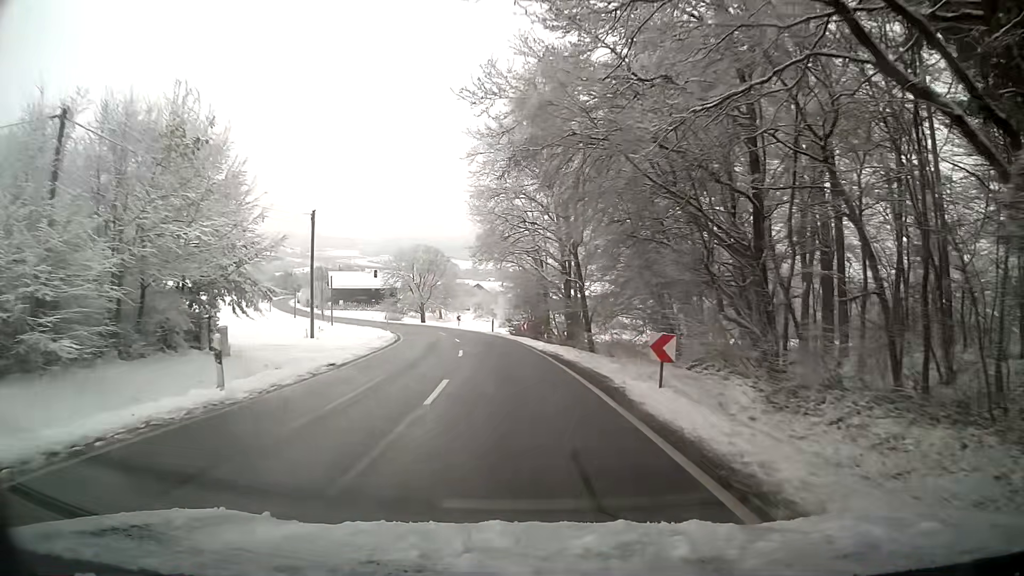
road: tertiary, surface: asphalt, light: Day
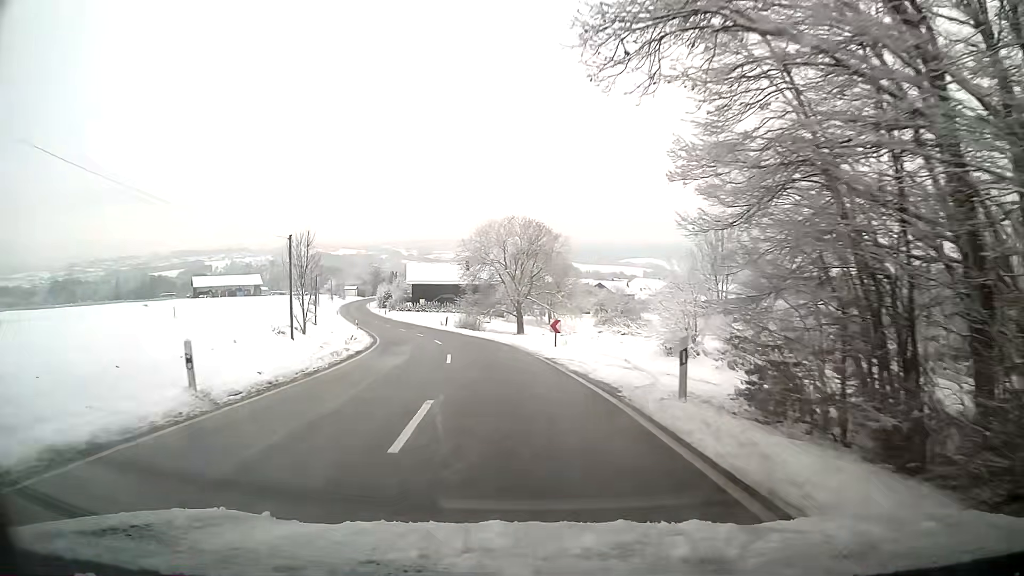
(-3.2, +39.5) m; -11°
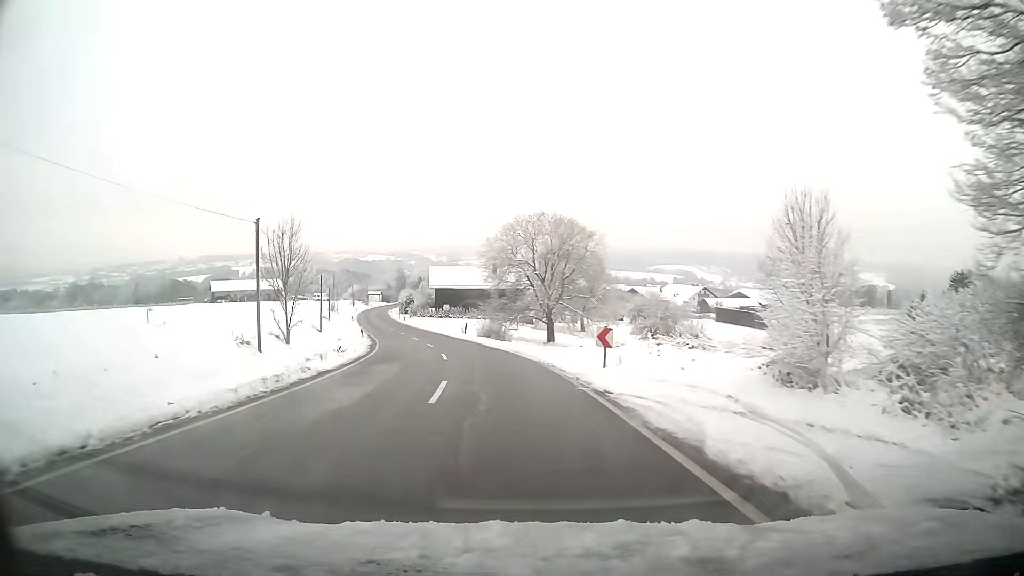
(-0.2, +8.0) m; -3°
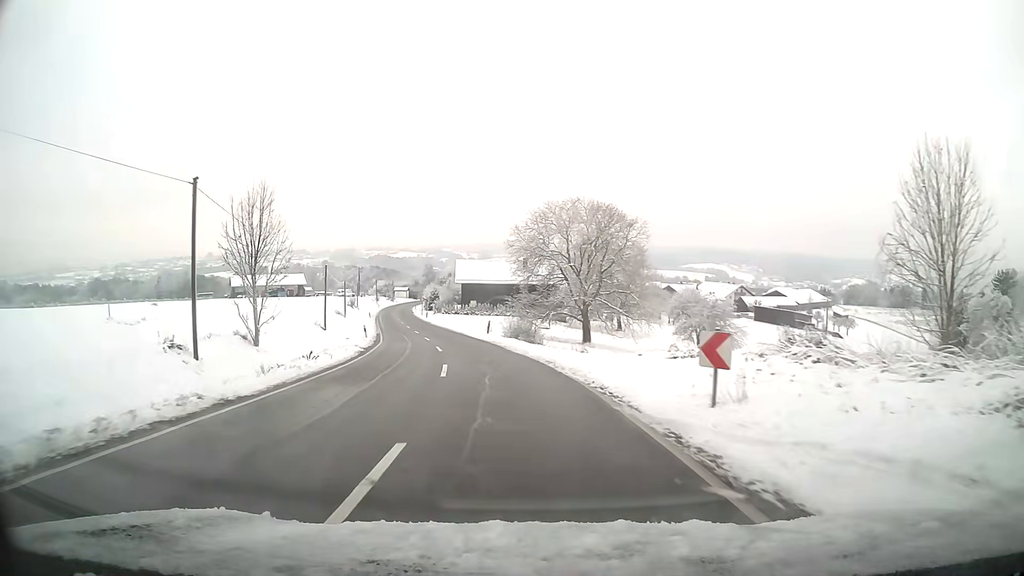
(-0.2, +8.1) m; -3°
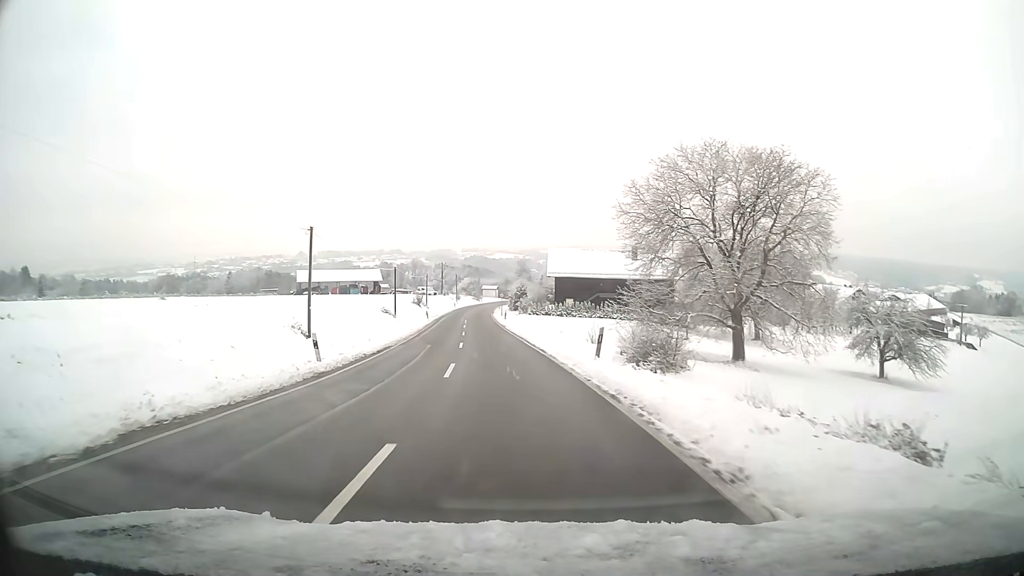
(-1.8, +24.5) m; -8°
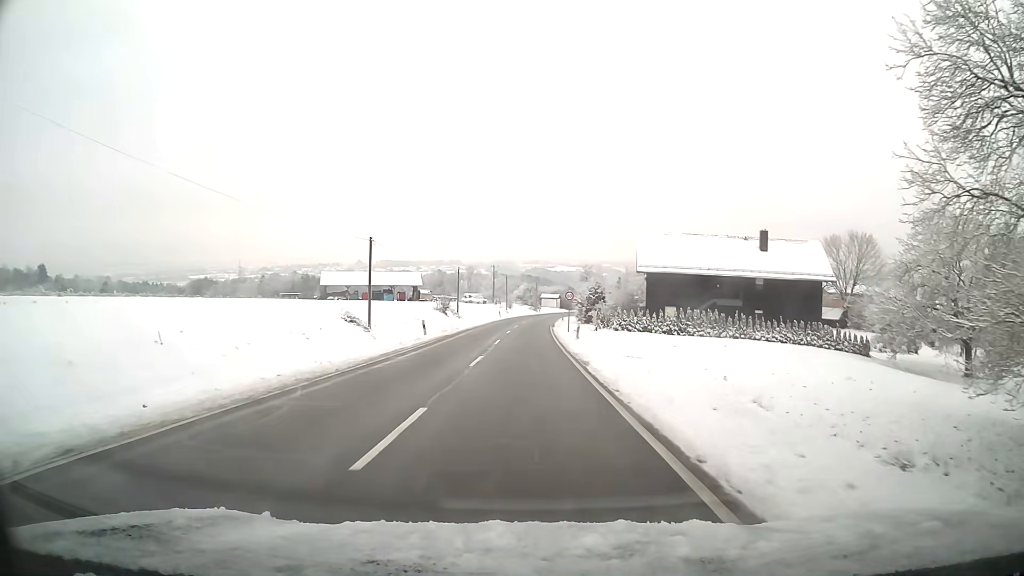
(-1.7, +33.2) m; -5°
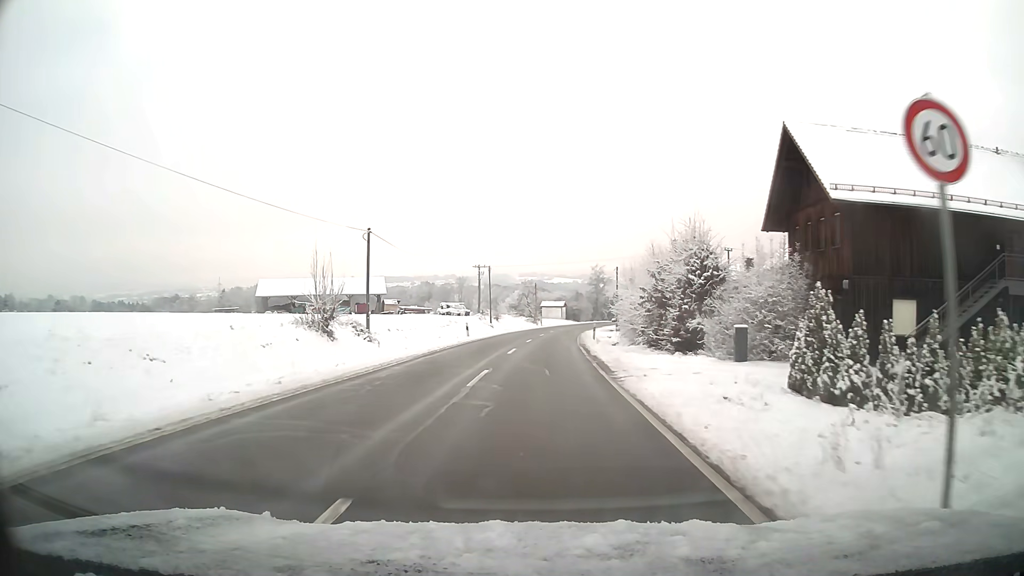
(-0.1, +41.3) m; +1°
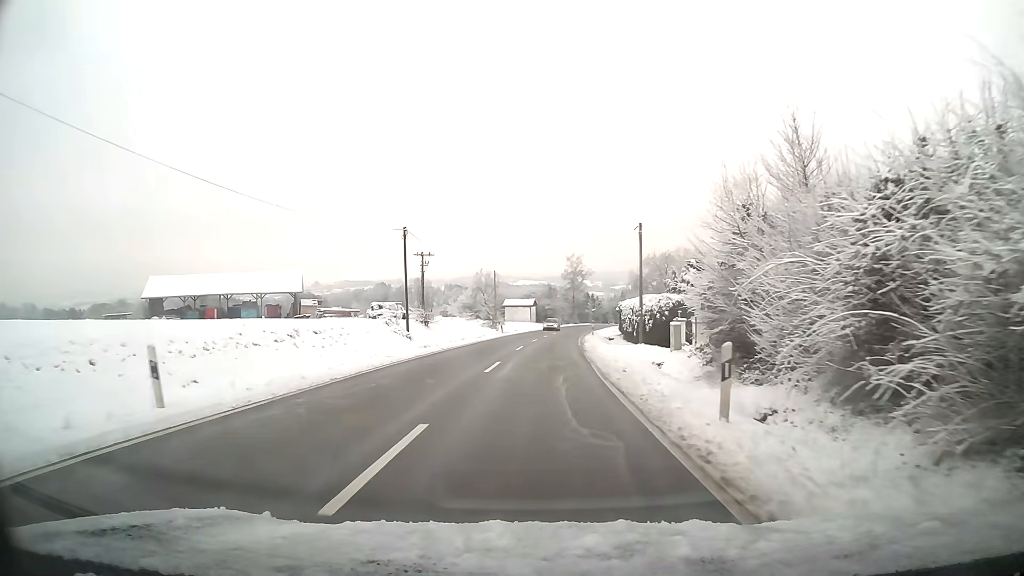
(+0.8, +32.5) m; +3°
